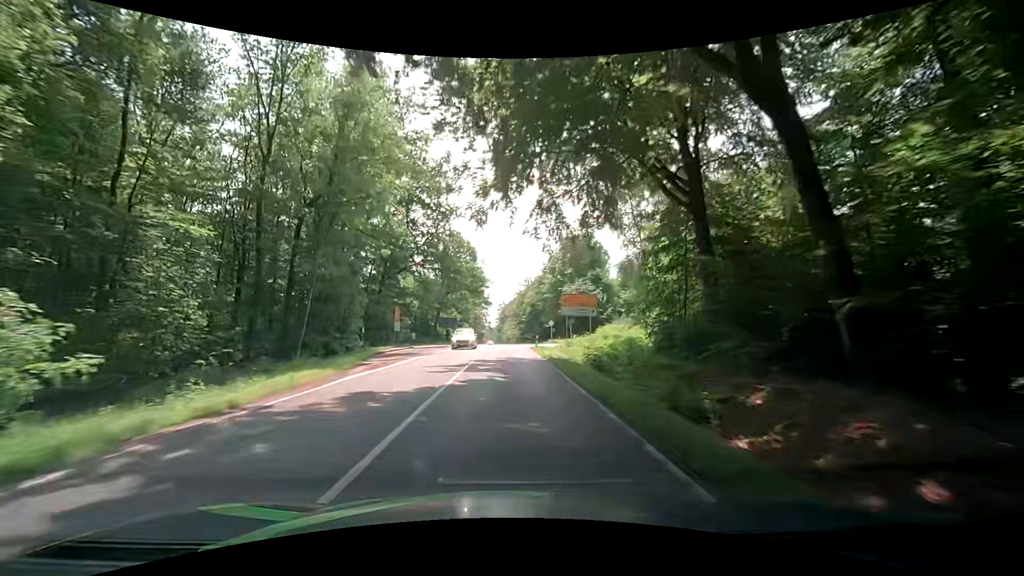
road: secondary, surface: asphalt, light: Day
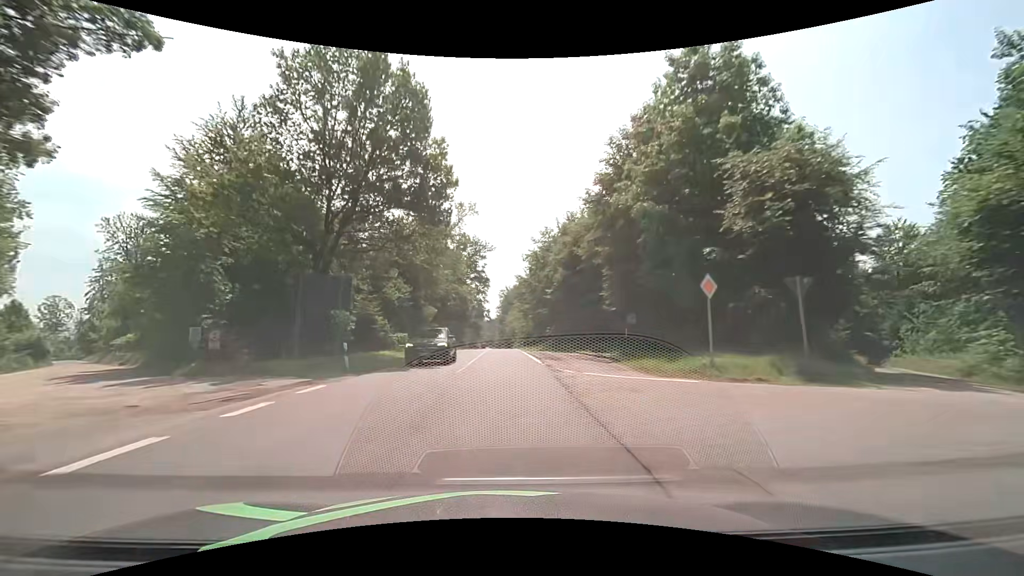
(-0.8, +50.3) m; -1°
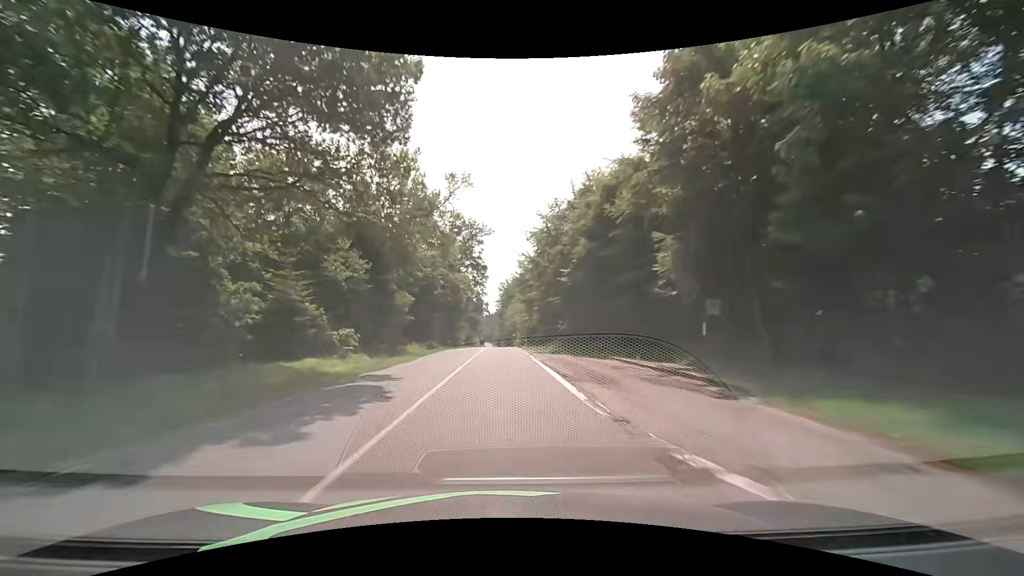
(-0.1, +12.6) m; 0°
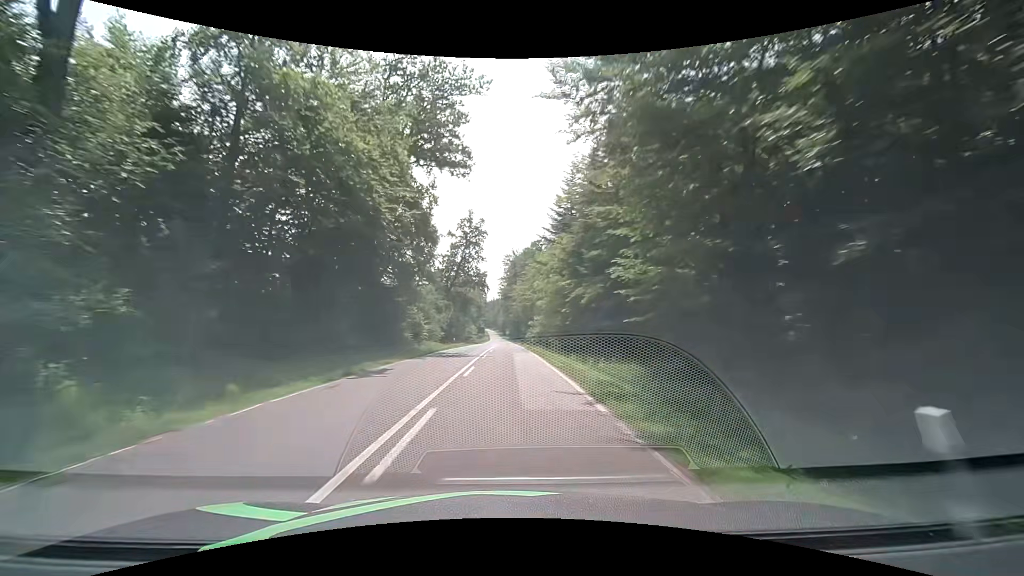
(-0.5, +50.8) m; -1°
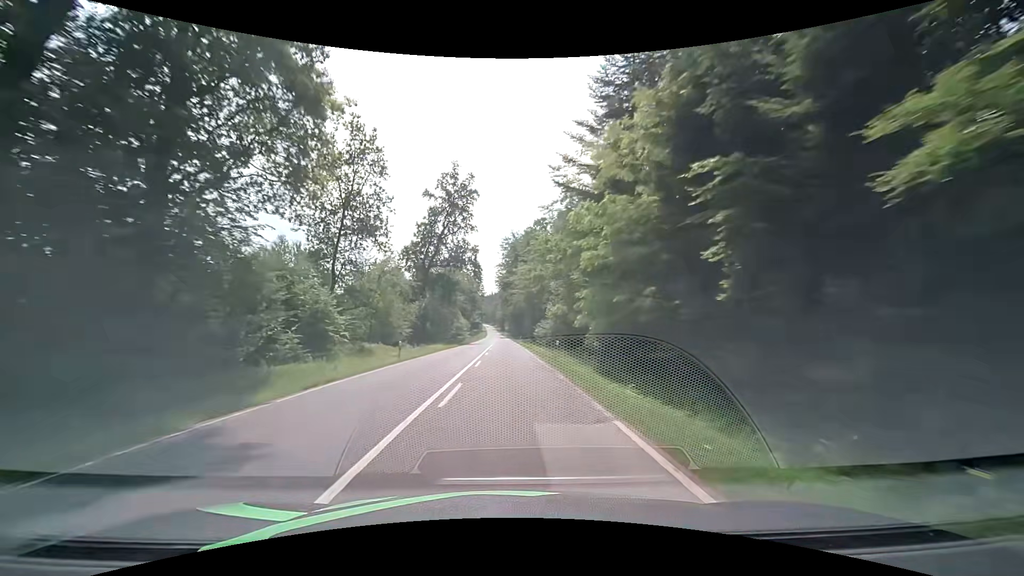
(+0.1, +25.6) m; 0°
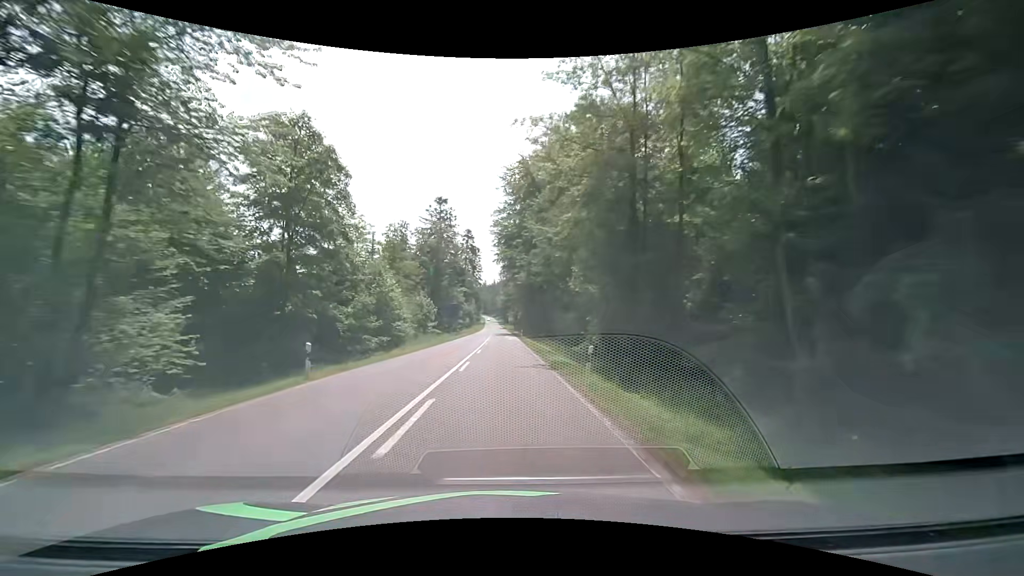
(-0.2, +63.5) m; 0°
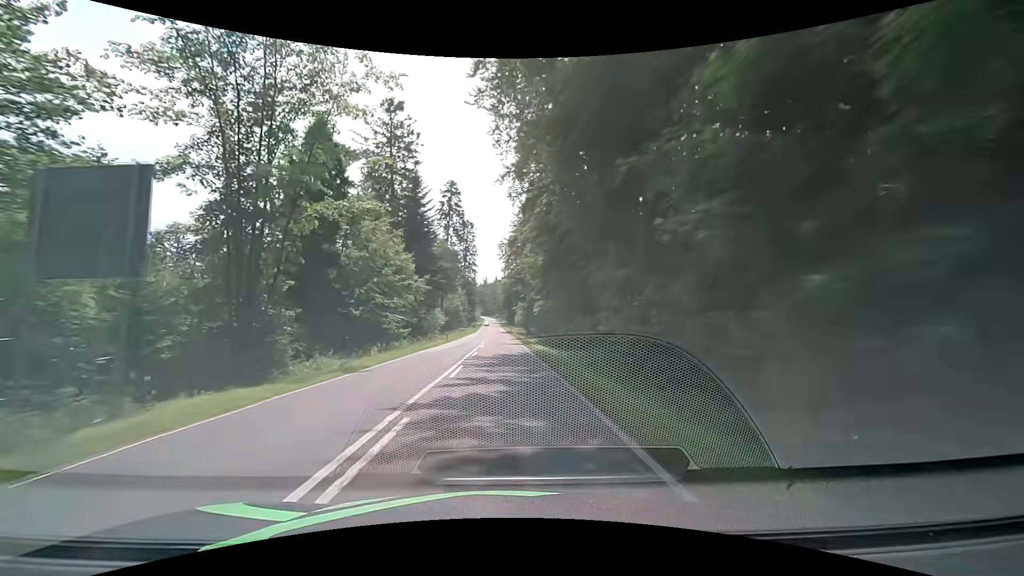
(-0.4, +62.7) m; -1°
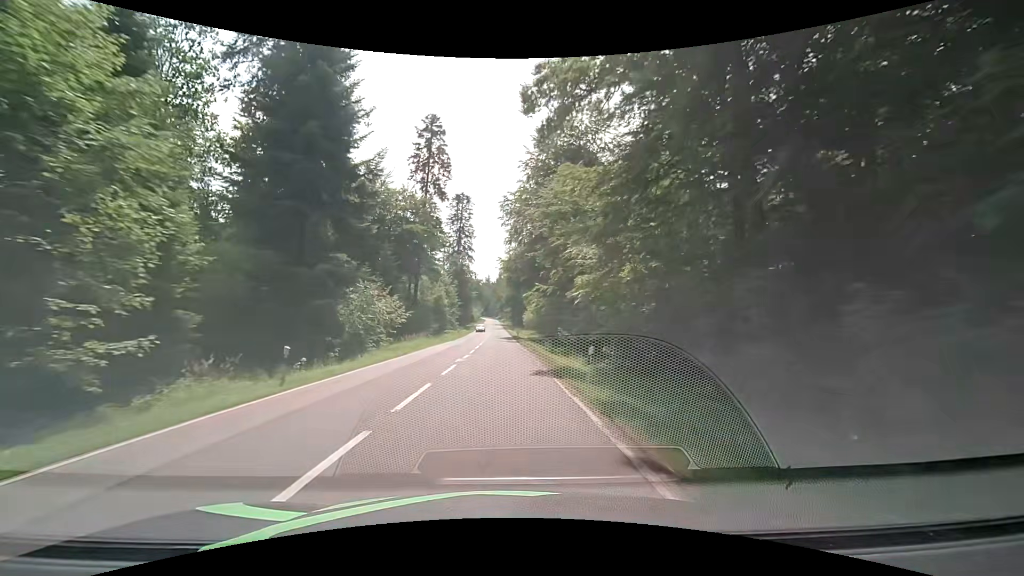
(-0.2, +37.4) m; -1°
(0, +10) (0, +20) (0, +30) (0, +40) (0, +50) (-1, +60) (-1, +70) (-1, +80) (-1, +90) (-1, +100) m
